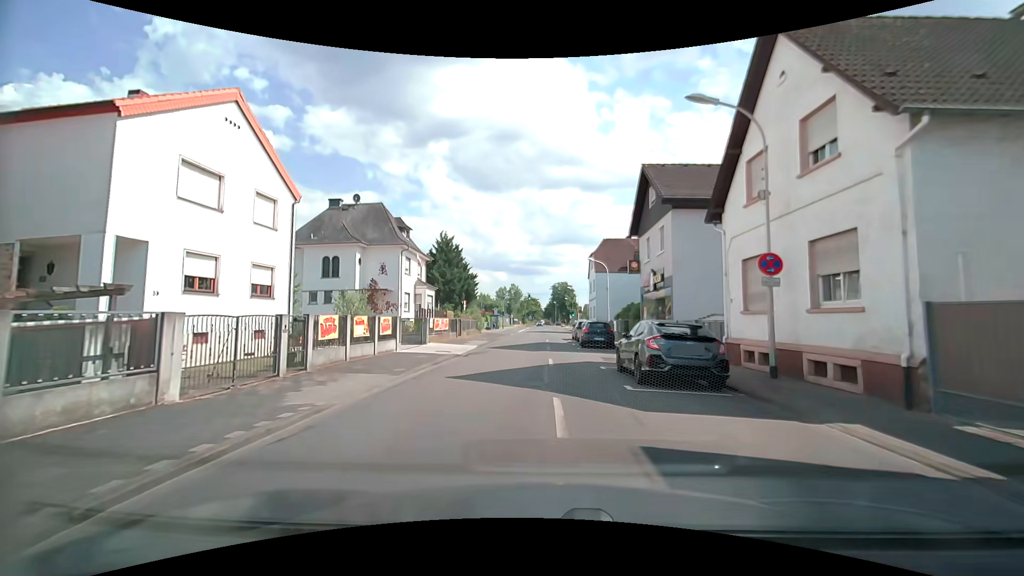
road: tertiary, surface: asphalt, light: Day
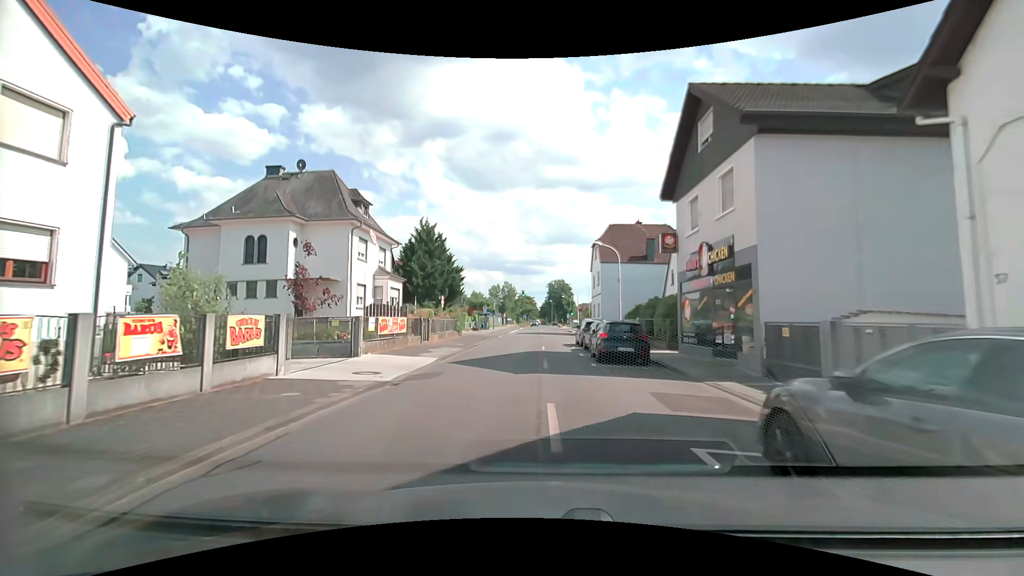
(-0.1, +9.6) m; 0°
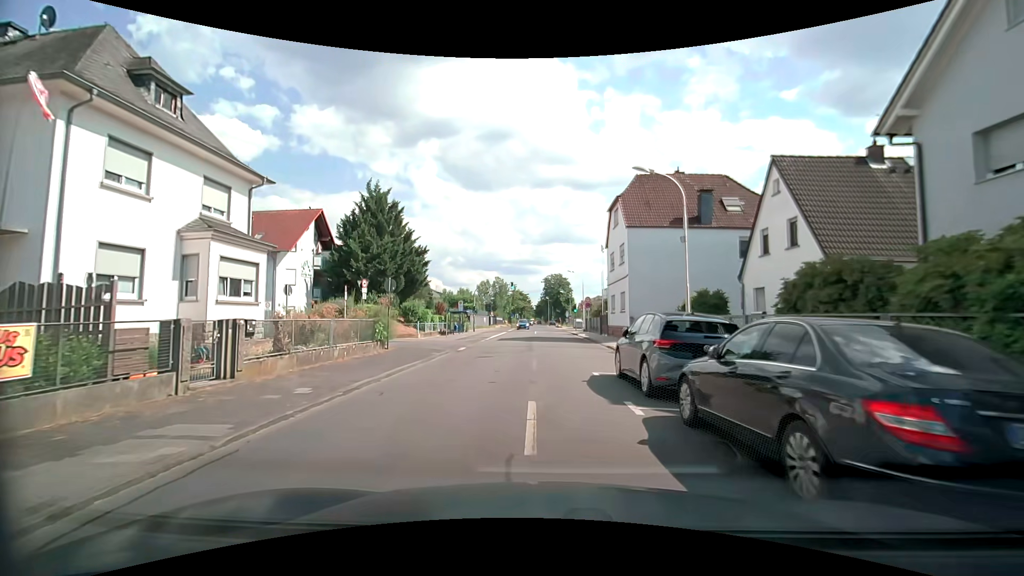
(+0.1, +18.2) m; +1°
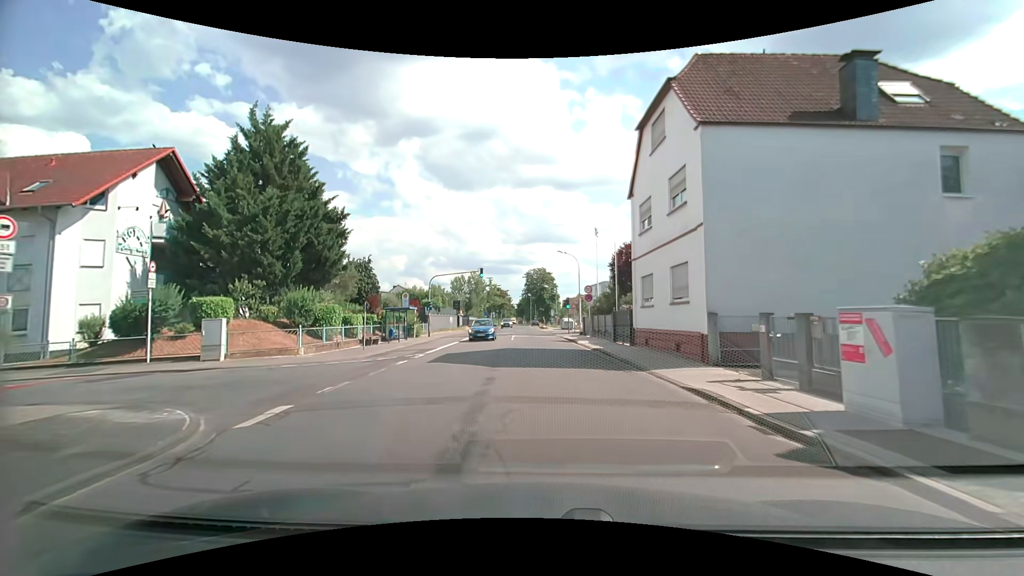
(-0.1, +16.8) m; +1°
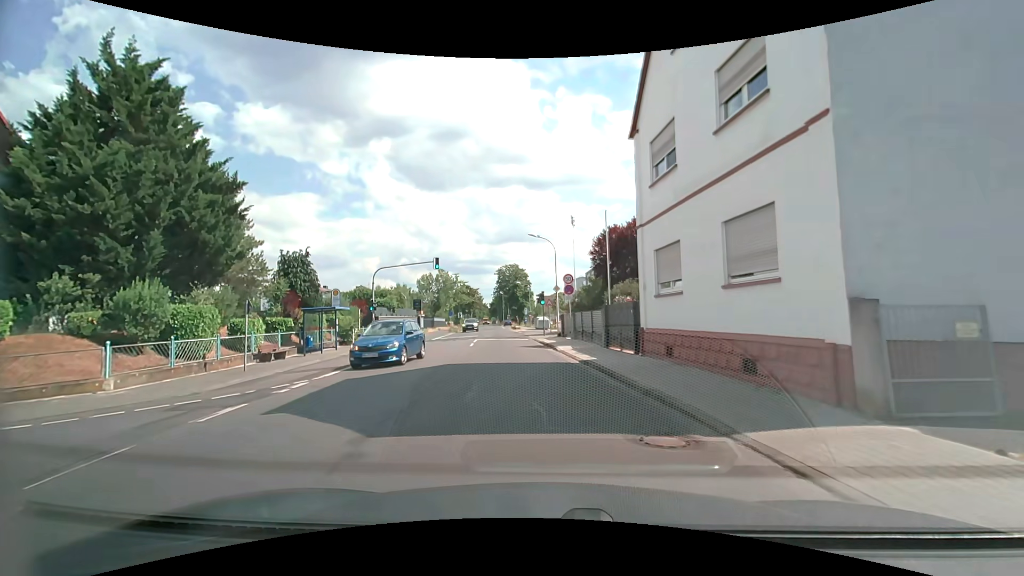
(+0.3, +8.1) m; +3°
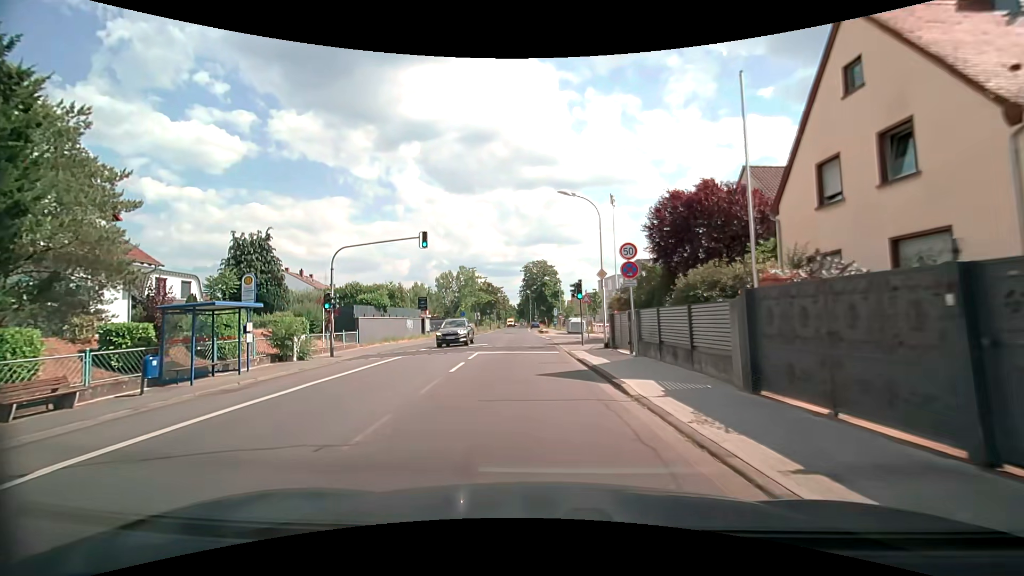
(-0.3, +12.1) m; -3°
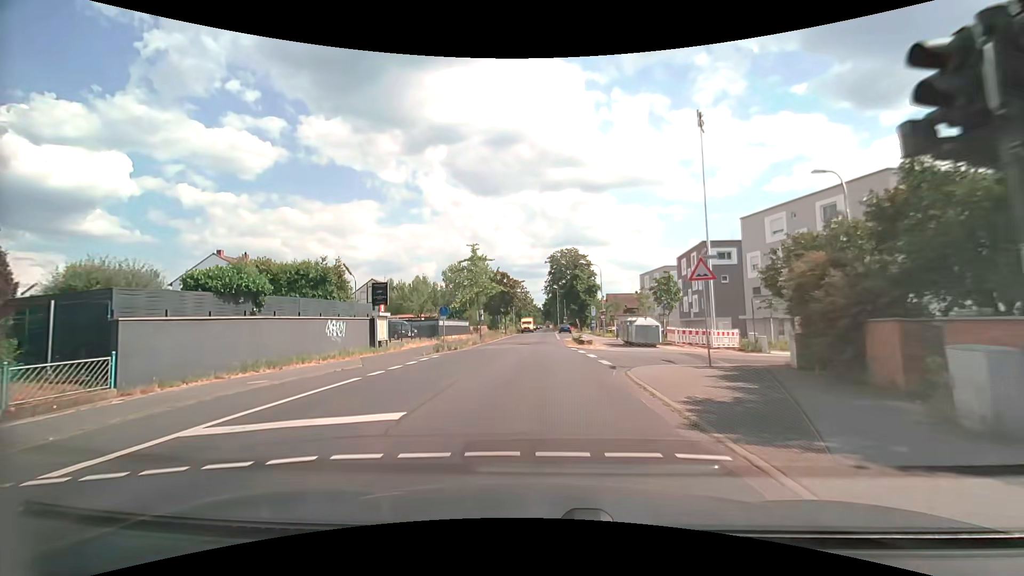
(-0.8, +22.2) m; -3°
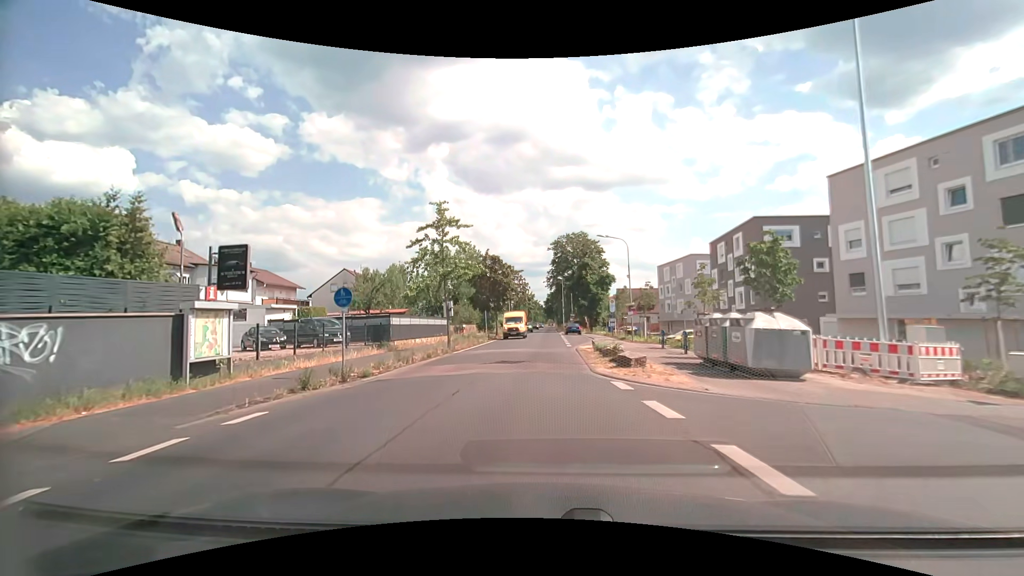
(-0.1, +15.6) m; 0°
(0, +10) (0, +20) (0, +30) (0, +40) (0, +50) (0, +60) (+1, +70) (+1, +80) (+1, +90) (+1, +100) m
